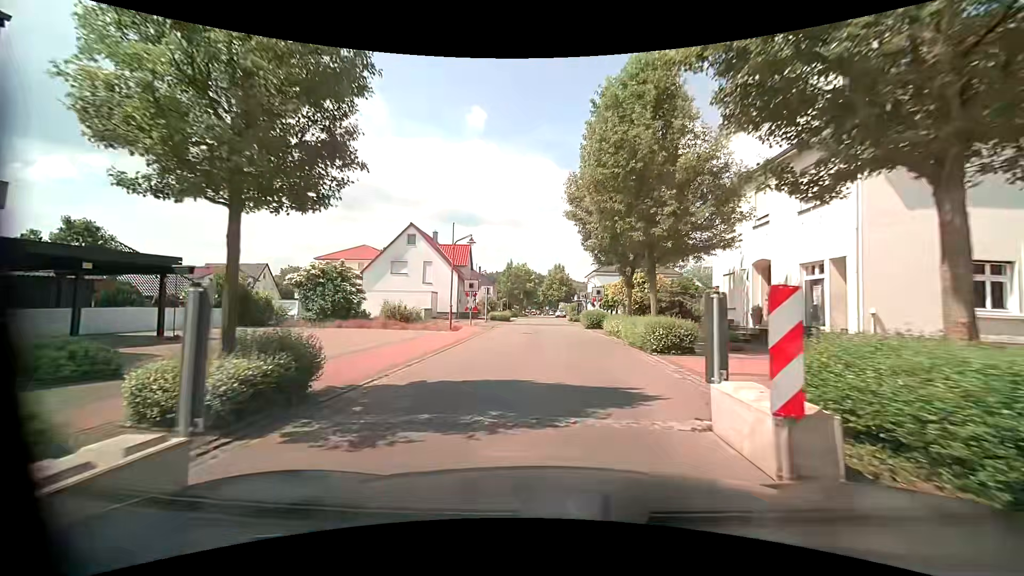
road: residential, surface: asphalt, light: Day
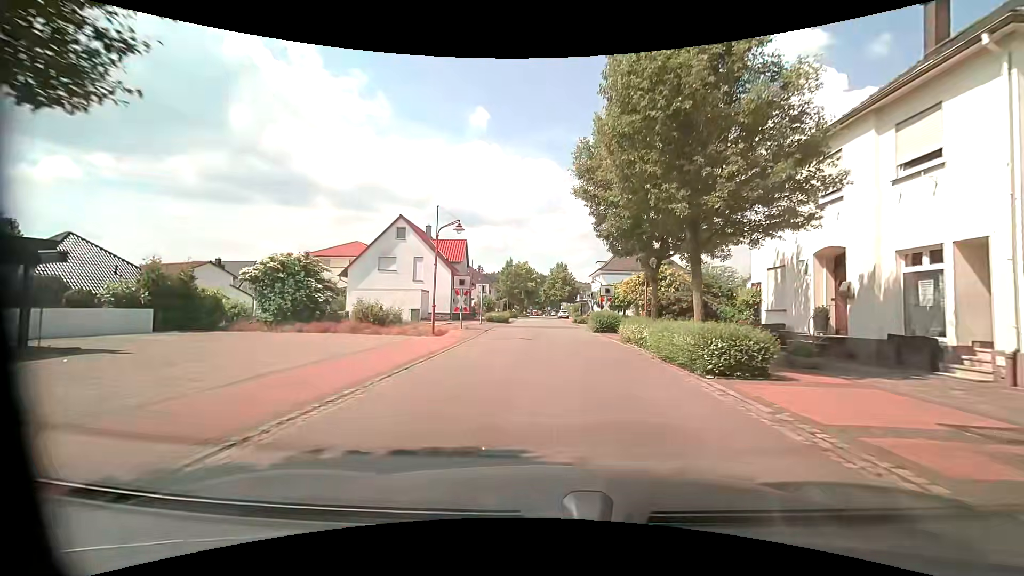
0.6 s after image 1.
(0.0, +4.4) m; +1°
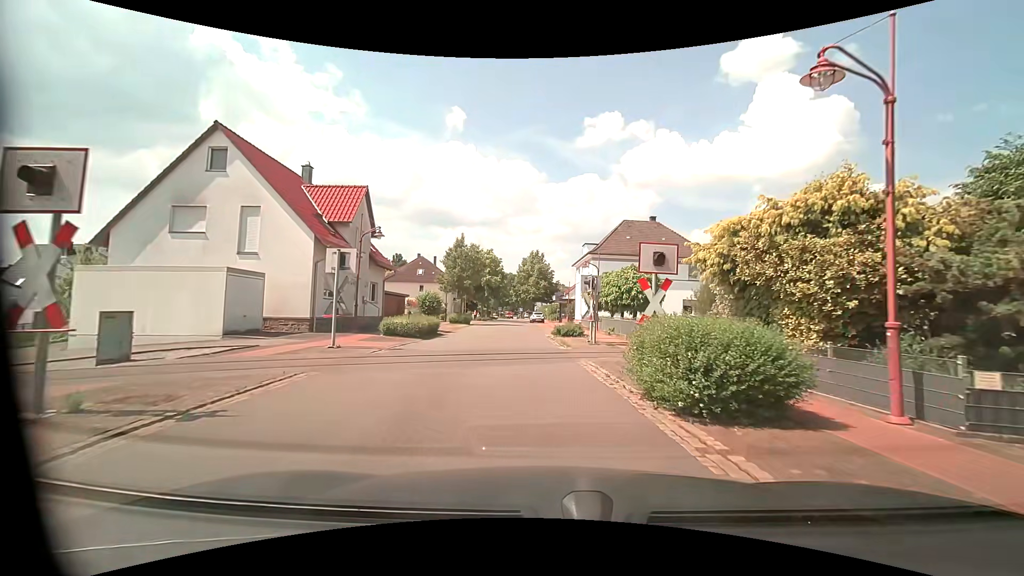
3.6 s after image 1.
(+0.6, +22.3) m; +3°
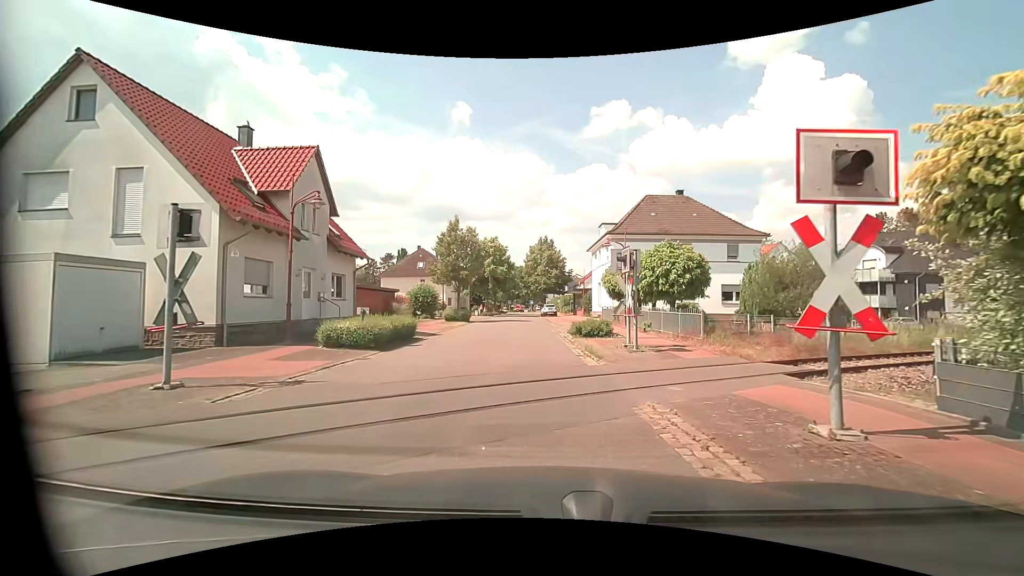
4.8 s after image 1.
(-0.1, +6.9) m; -1°
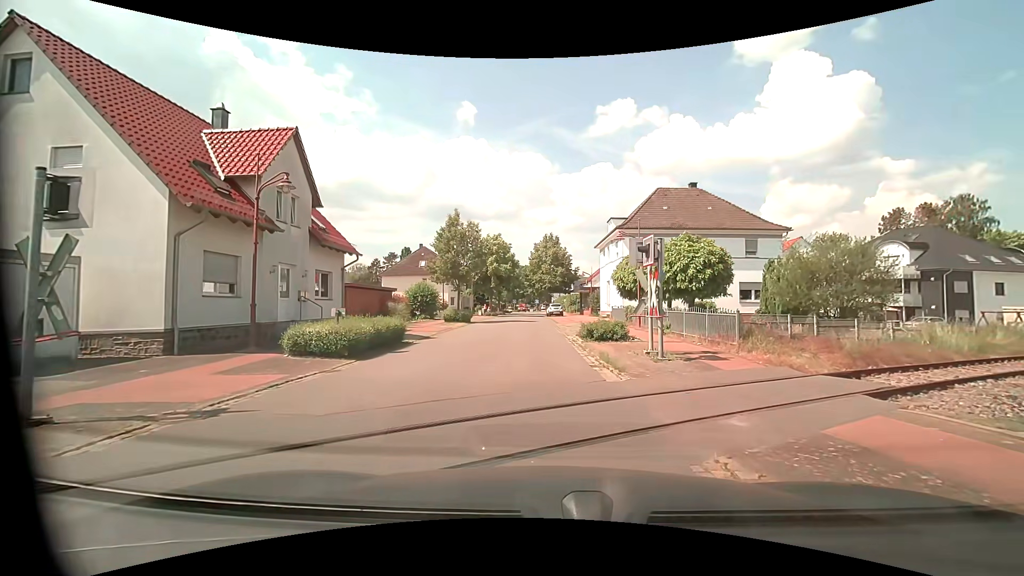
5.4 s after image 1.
(0.0, +2.3) m; -1°
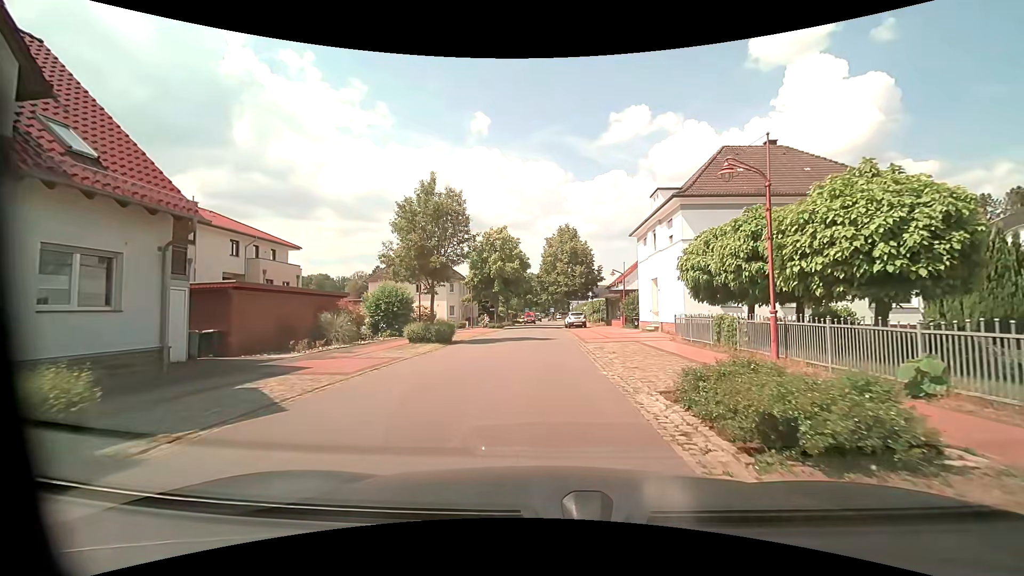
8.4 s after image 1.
(-0.2, +13.5) m; -2°
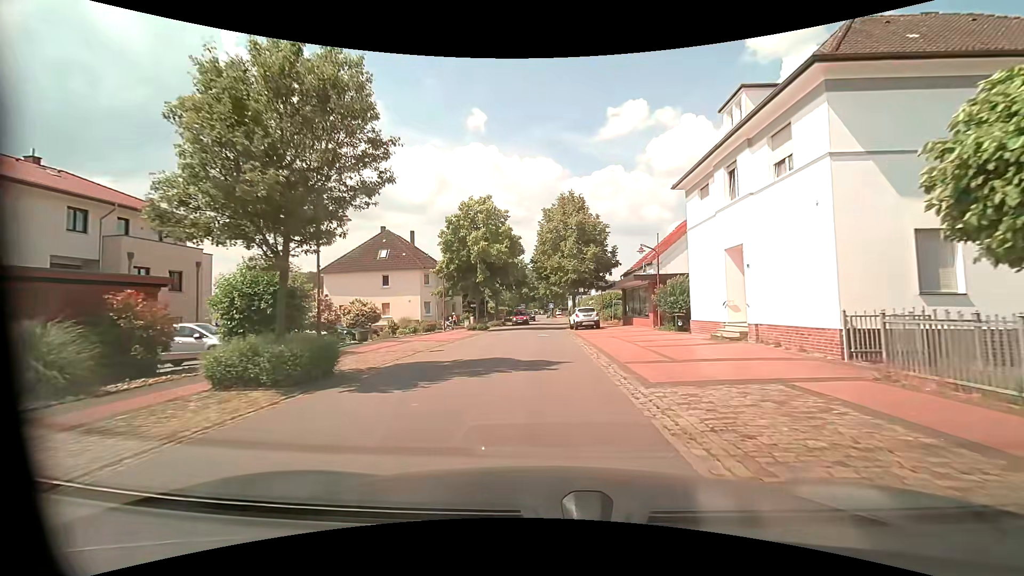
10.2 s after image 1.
(+0.1, +13.9) m; 0°
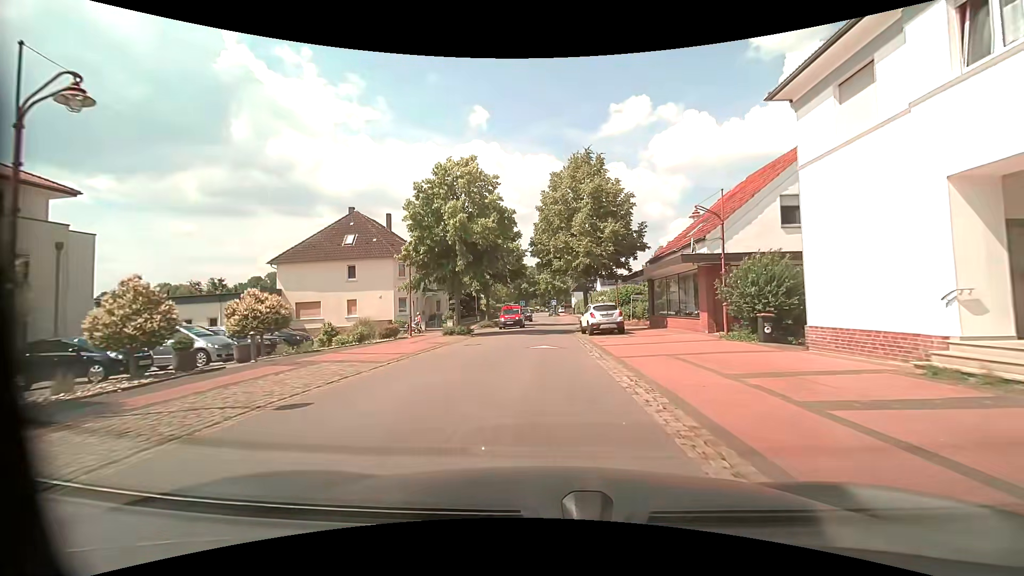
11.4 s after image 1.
(0.0, +10.3) m; +1°
